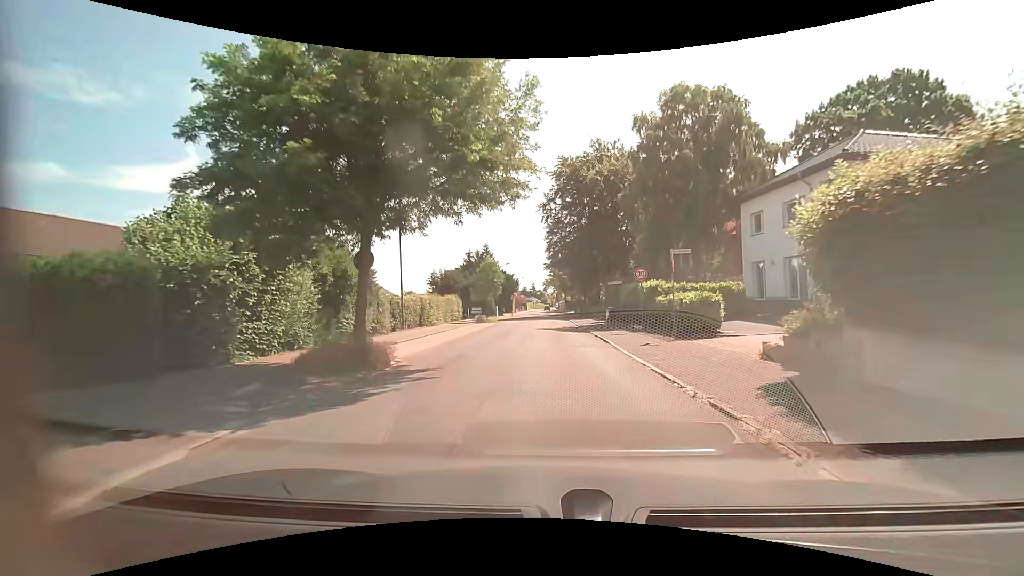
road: residential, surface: asphalt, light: Day
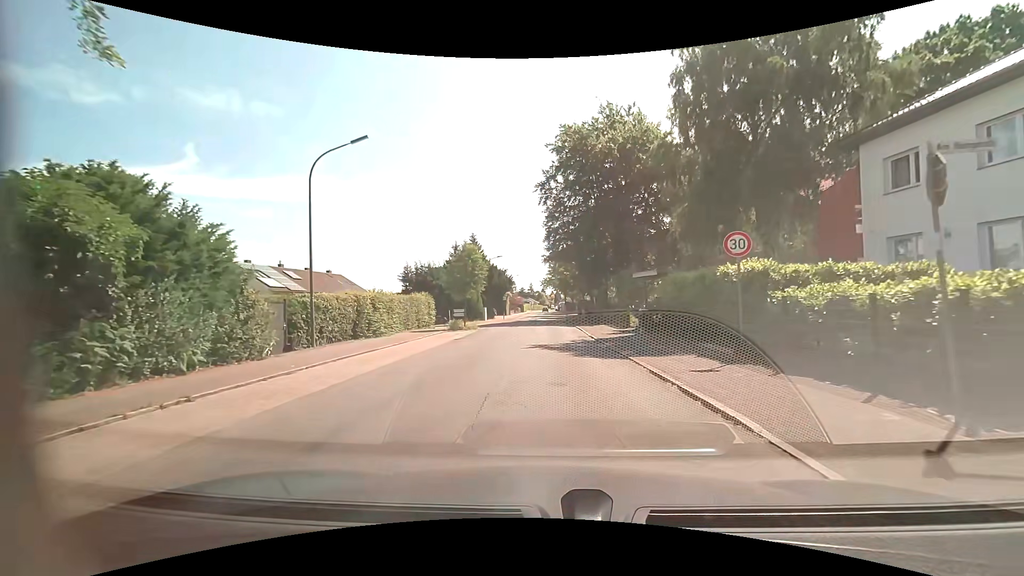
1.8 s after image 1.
(0.0, +11.9) m; 0°
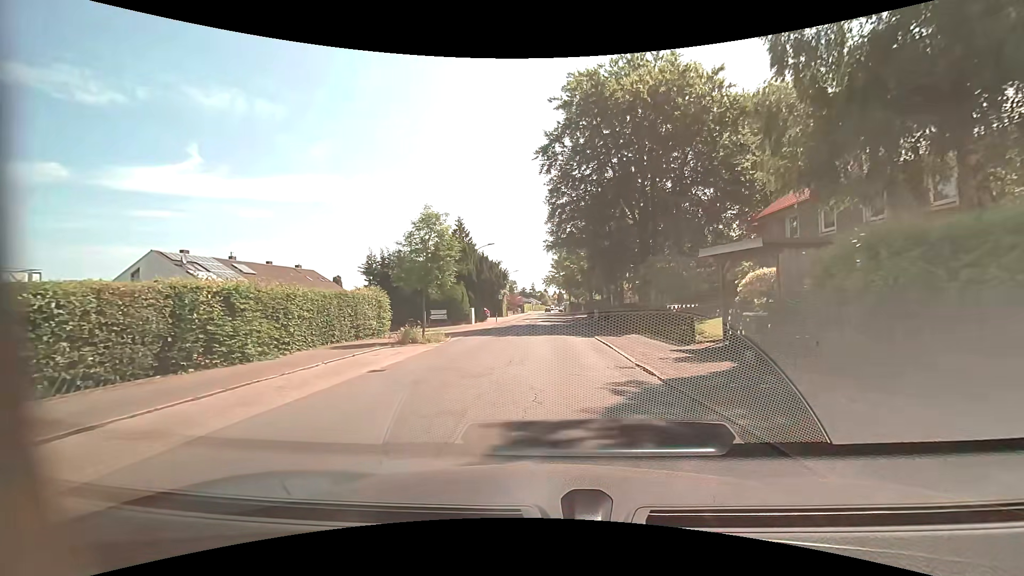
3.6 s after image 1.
(0.0, +11.9) m; -1°
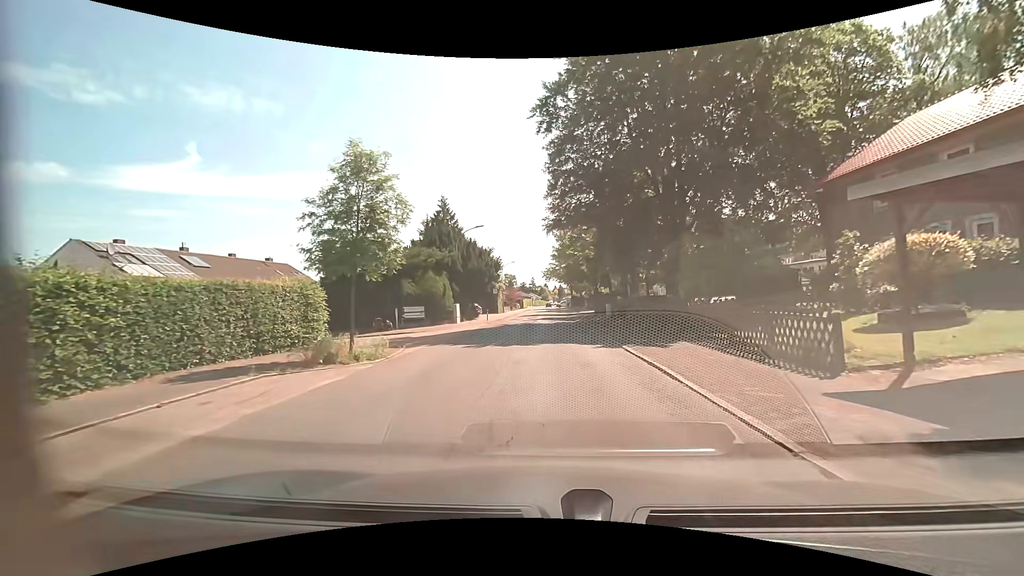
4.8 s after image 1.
(+0.1, +8.1) m; +1°
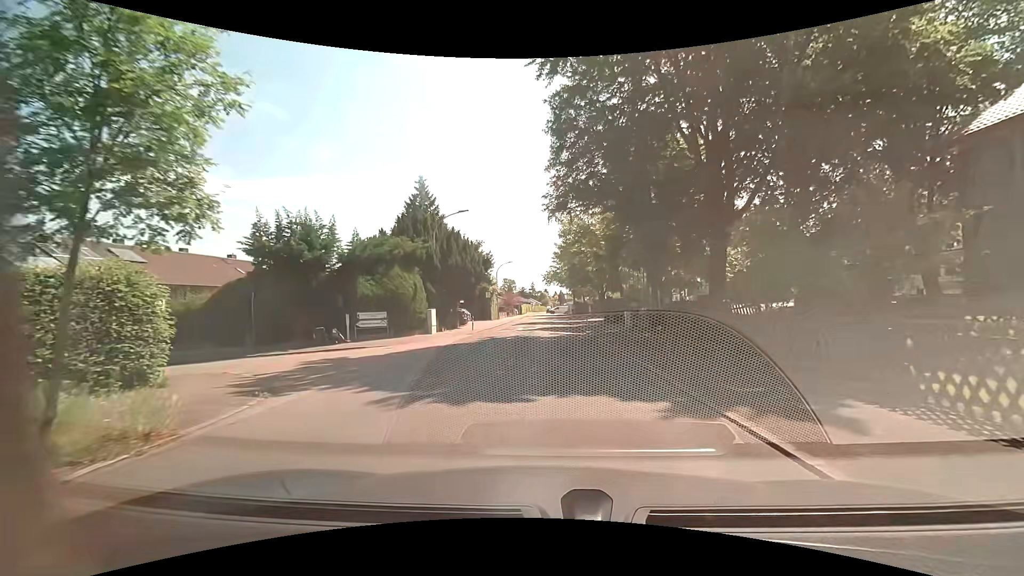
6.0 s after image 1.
(-0.1, +8.4) m; -1°
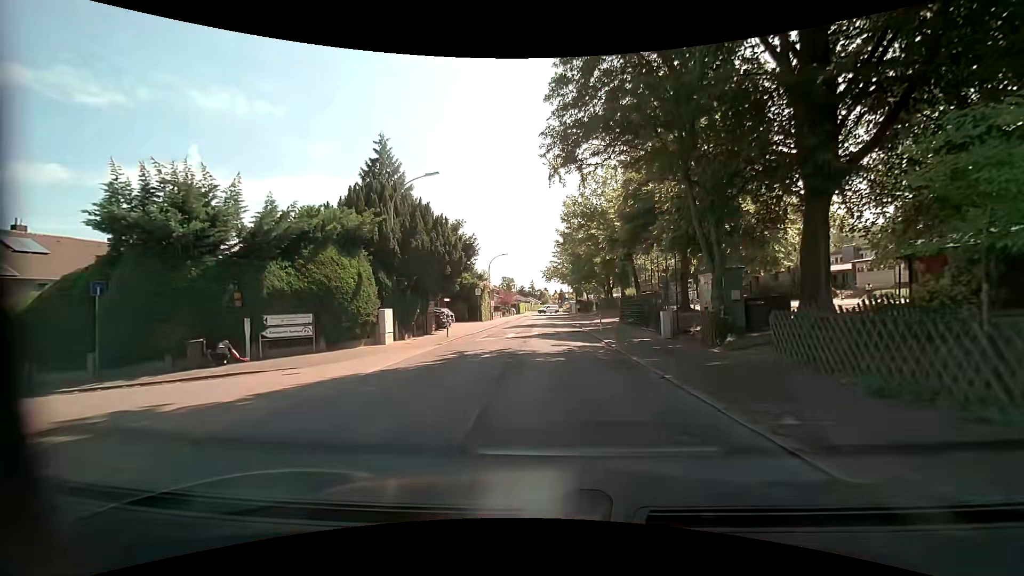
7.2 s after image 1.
(+0.1, +8.6) m; +1°
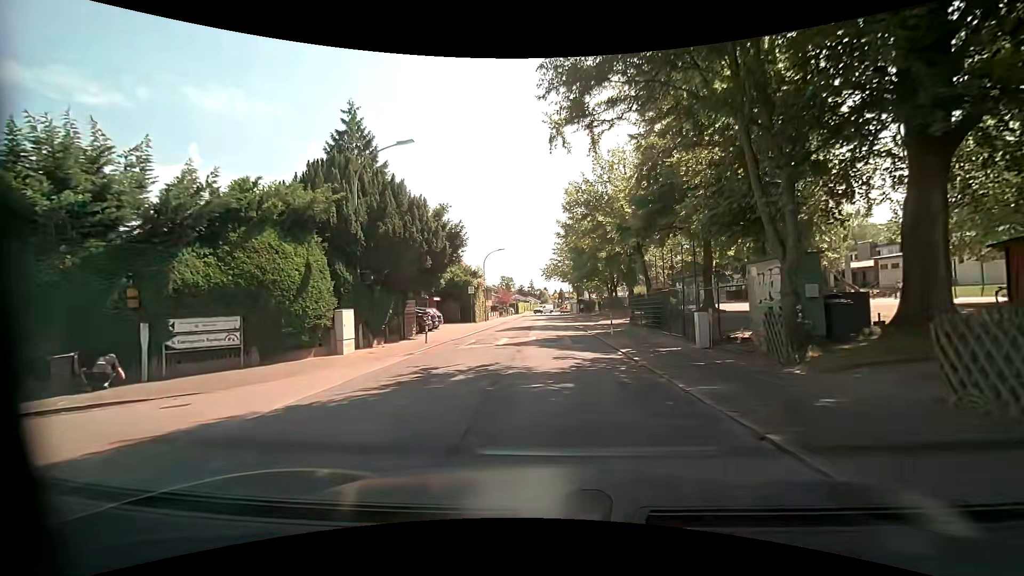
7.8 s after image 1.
(0.0, +4.4) m; -1°
(0, +10) (0, +20) (0, +30) (+1, +40) (+1, +50) (+1, +60) (+1, +70) (+1, +80) (+1, +90) (+1, +100) m
